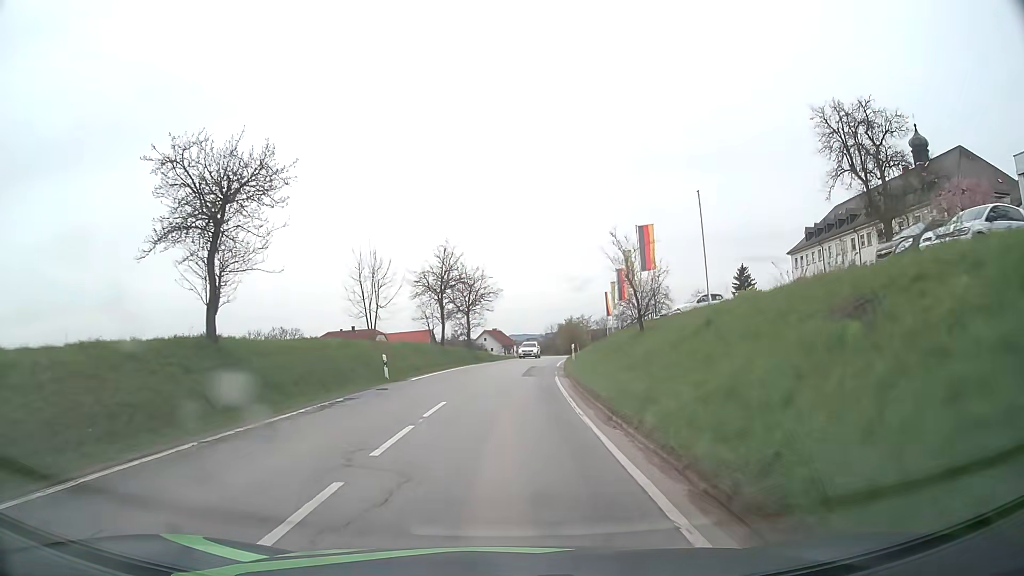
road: secondary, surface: asphalt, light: Day
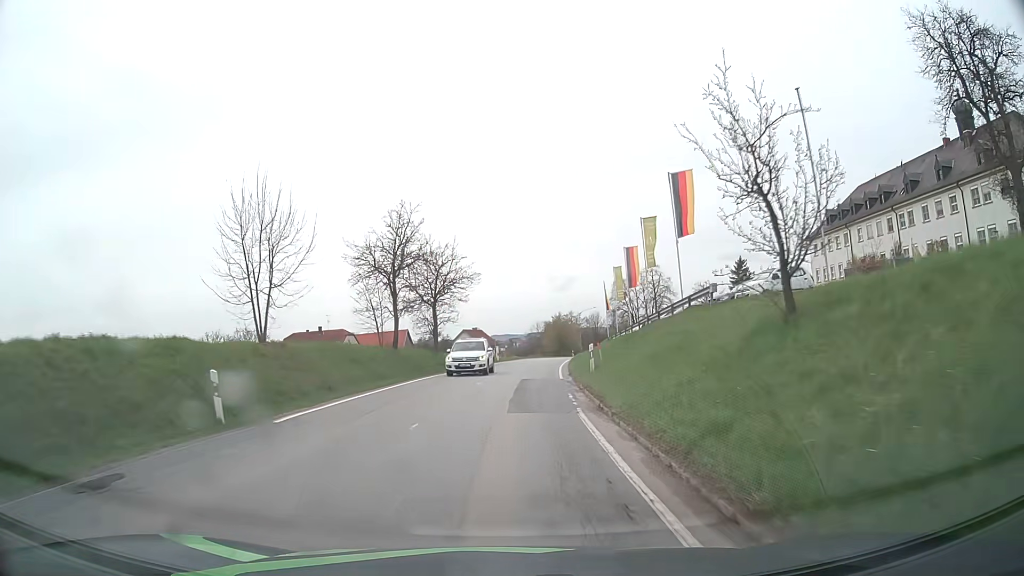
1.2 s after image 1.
(+0.1, +14.1) m; +2°
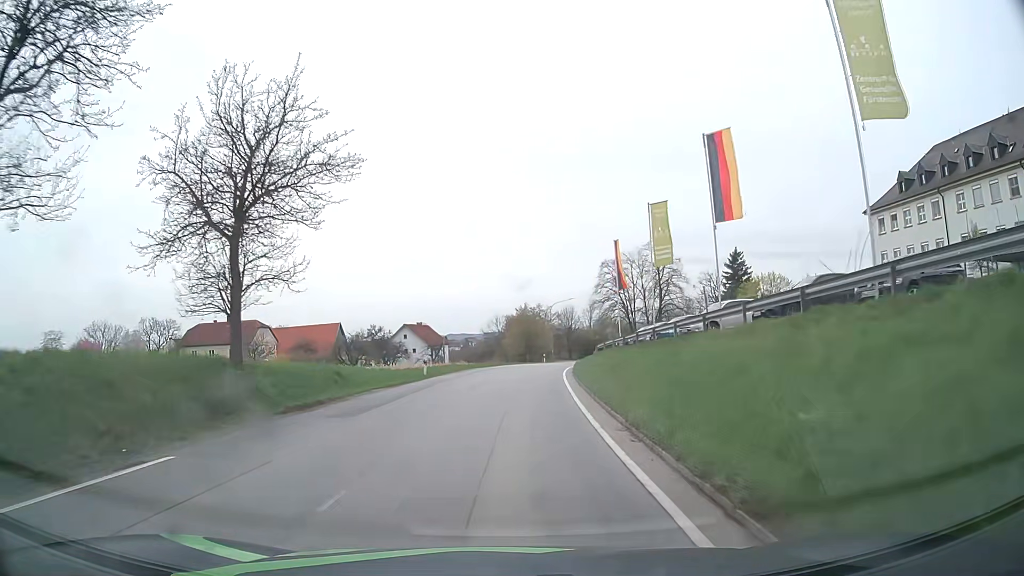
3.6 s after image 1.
(+0.7, +29.2) m; +3°
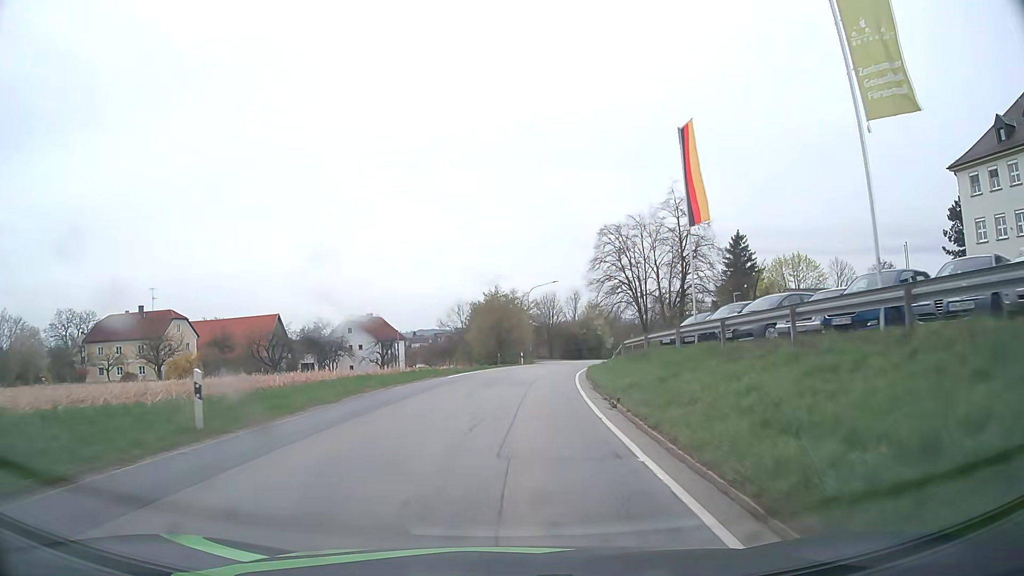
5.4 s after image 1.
(+0.5, +22.0) m; +2°
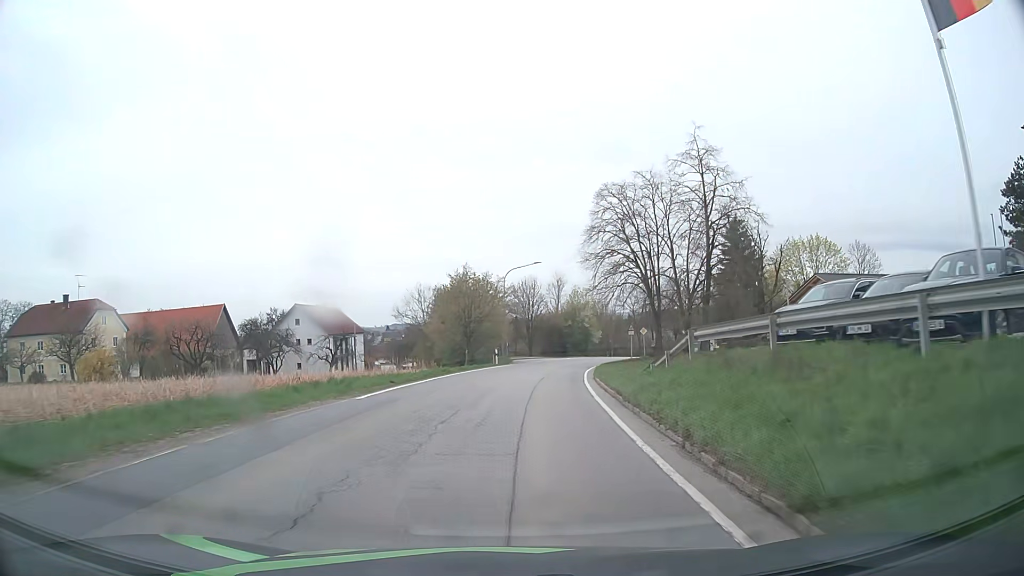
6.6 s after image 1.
(+0.3, +13.9) m; +2°
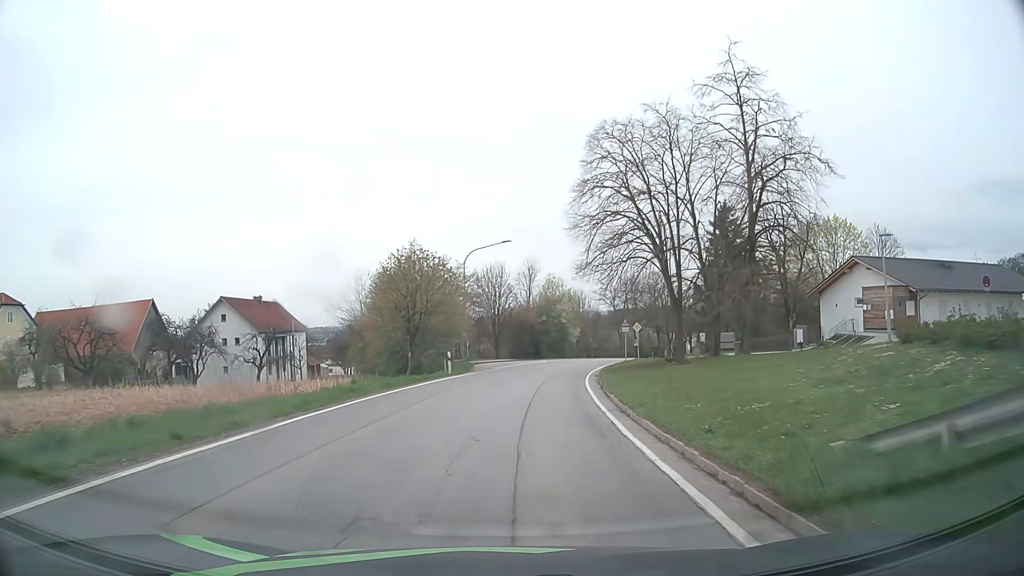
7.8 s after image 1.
(+0.3, +13.5) m; +3°
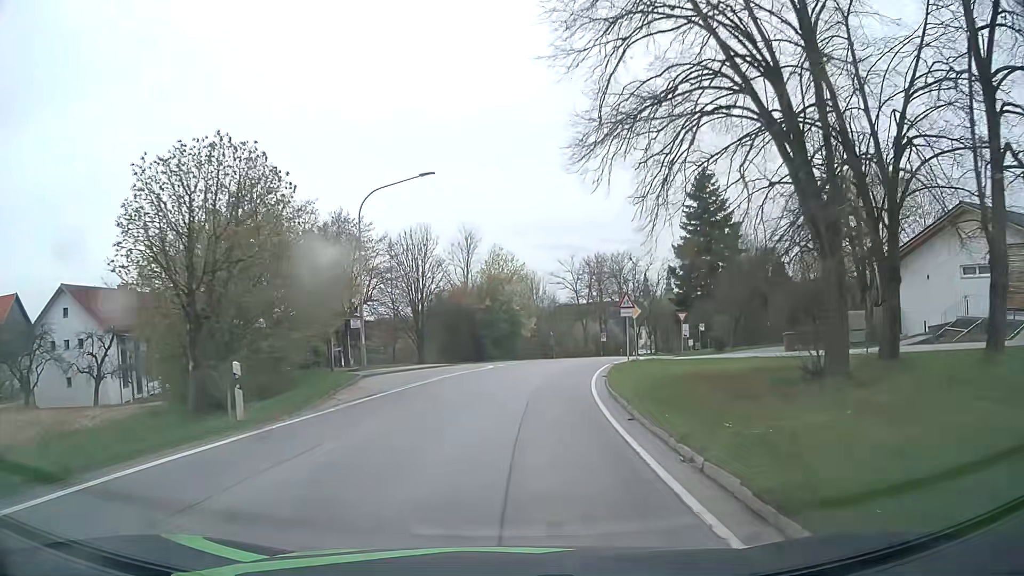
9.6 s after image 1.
(+1.0, +20.6) m; +5°
(0, +10) (+1, +20) (+2, +30) (+4, +40) (+7, +49) (+10, +59) (+13, +68) (+16, +78) (+19, +87) (+22, +97) m
